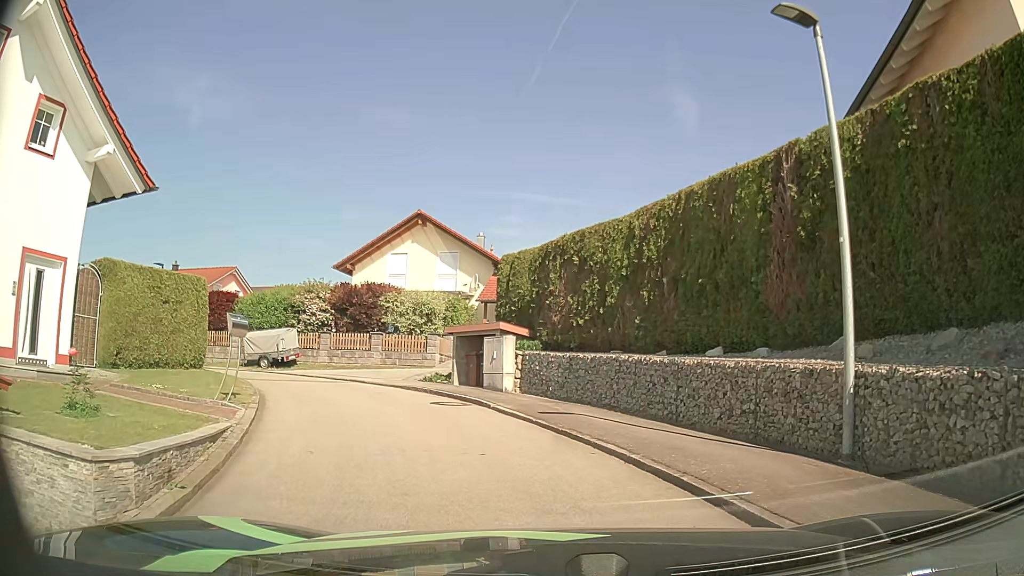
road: residential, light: Day
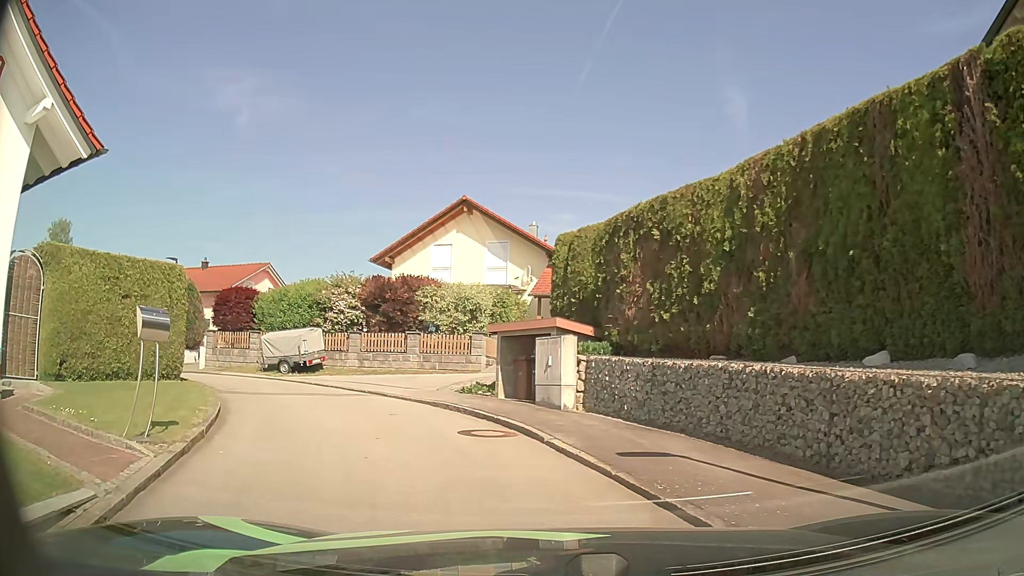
(-0.1, +3.7) m; -5°
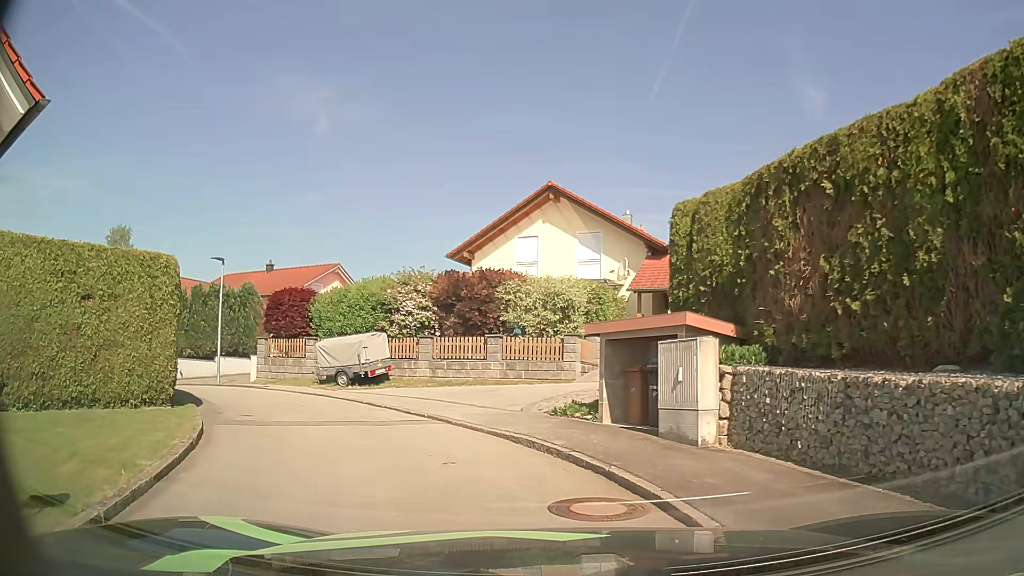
(-0.2, +3.7) m; -6°
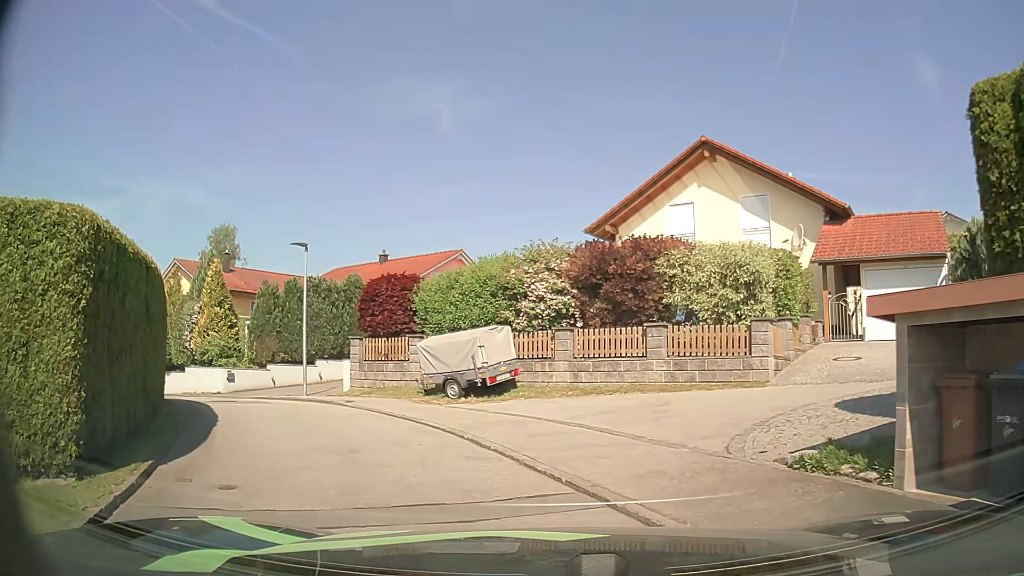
(-0.6, +5.3) m; -13°
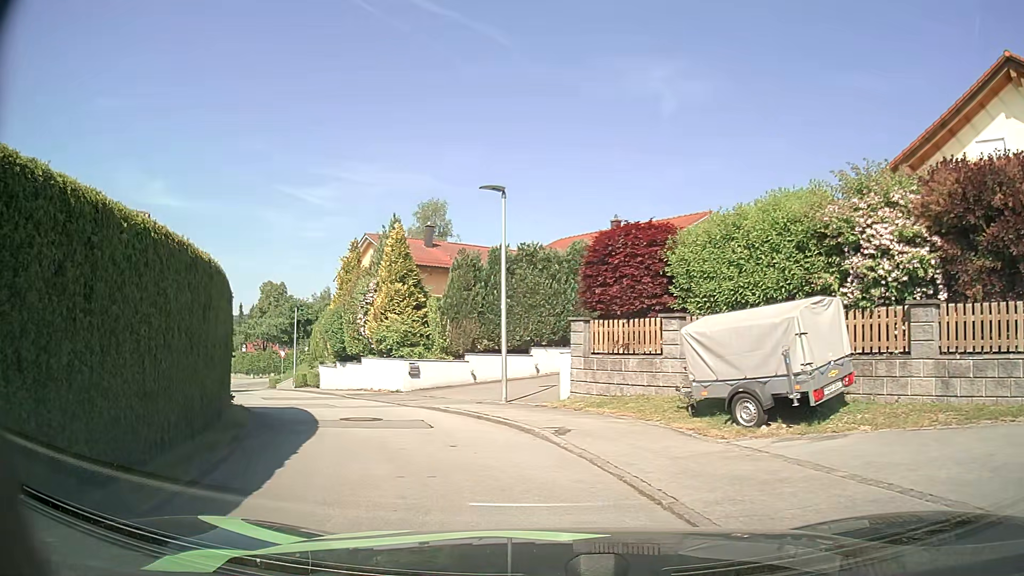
(-1.2, +6.9) m; -21°
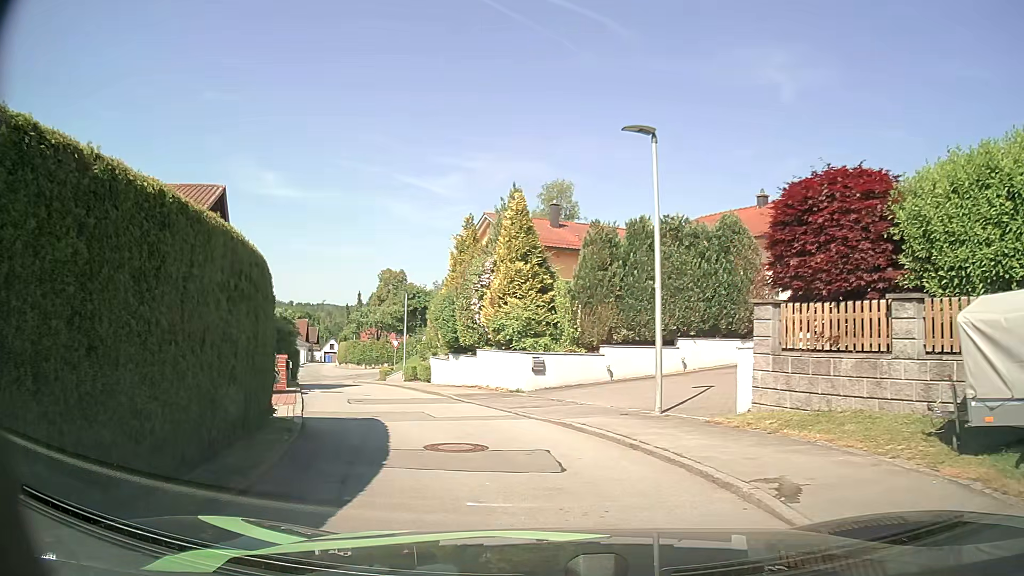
(-0.3, +4.0) m; -10°
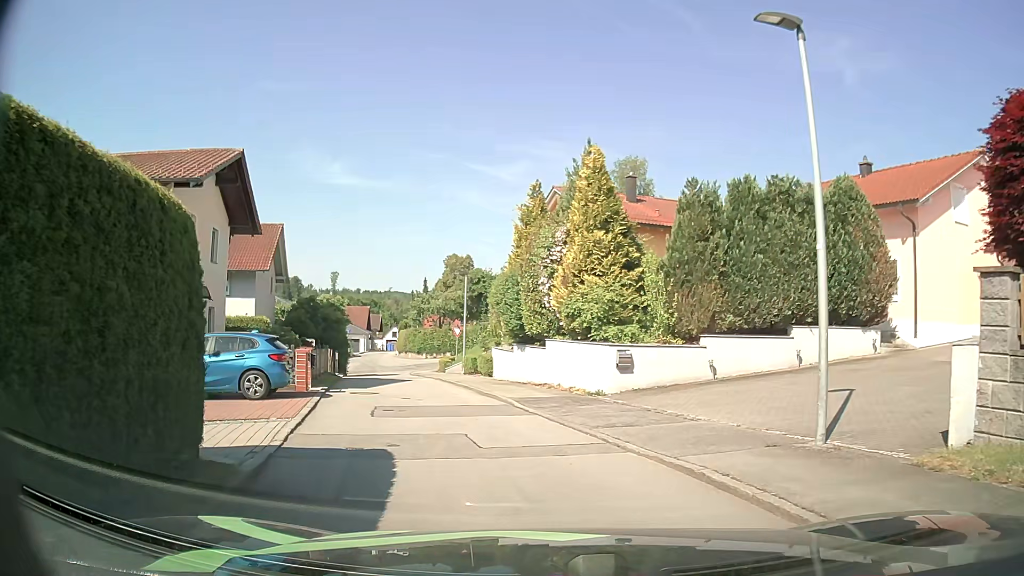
(-0.2, +4.2) m; -6°
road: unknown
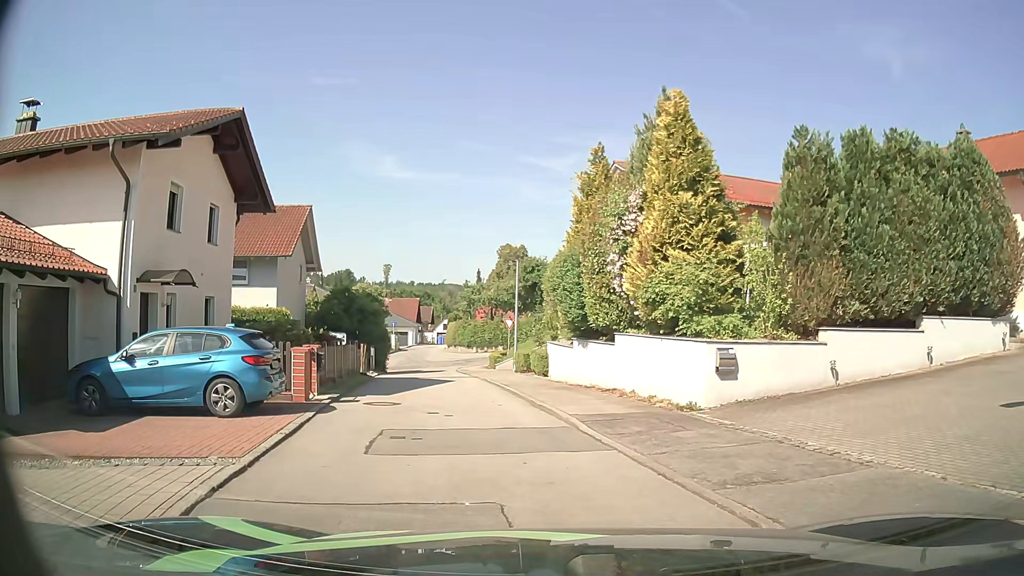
(-0.2, +4.0) m; -5°
